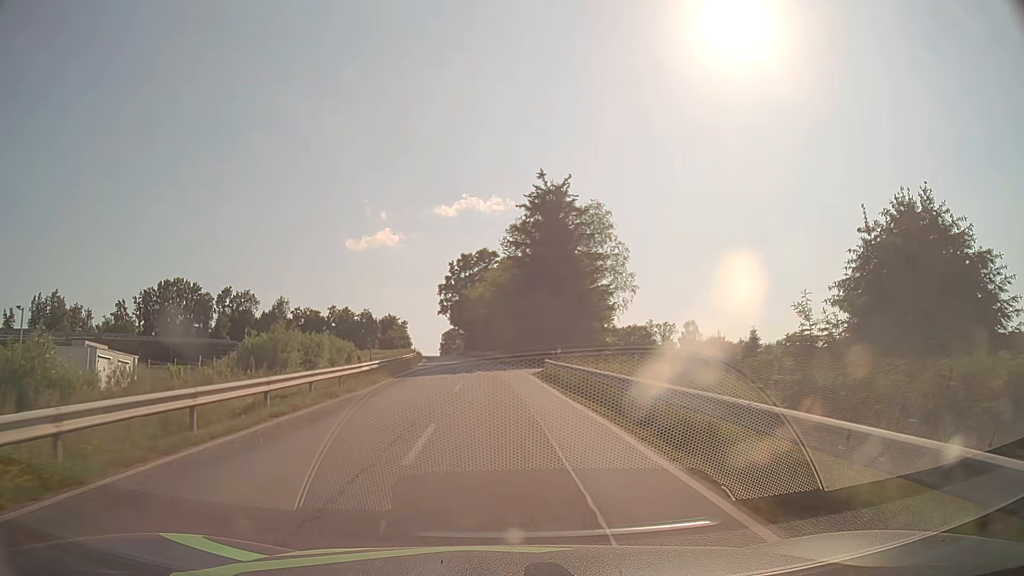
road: tertiary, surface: asphalt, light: Day
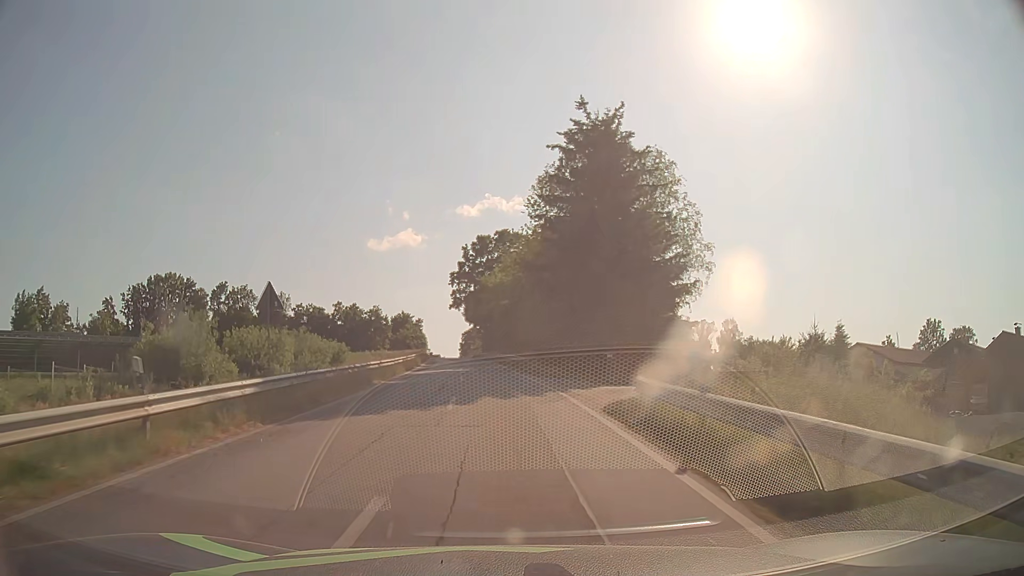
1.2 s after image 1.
(-0.3, +18.1) m; -2°
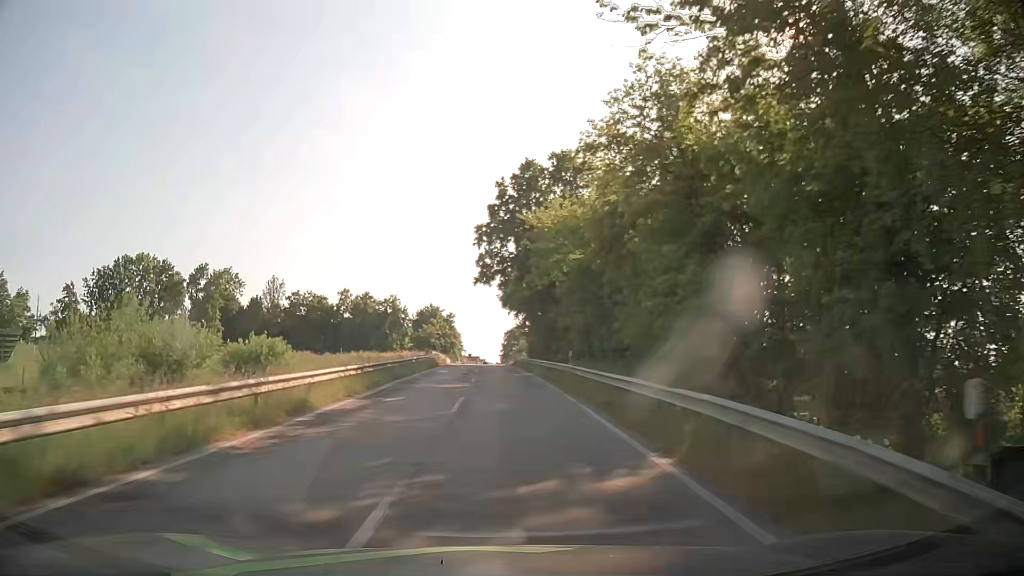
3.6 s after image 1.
(-1.3, +36.3) m; -4°
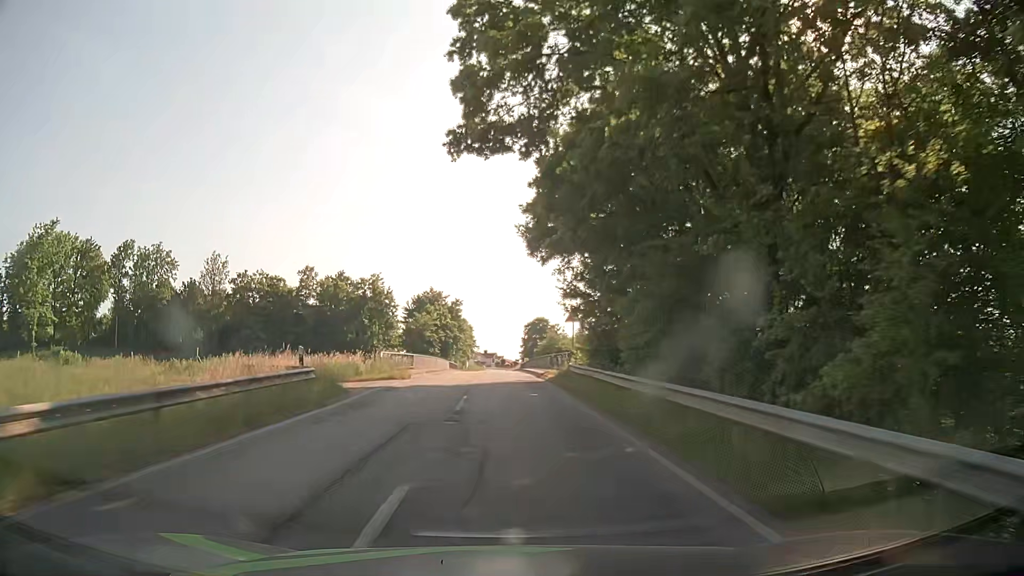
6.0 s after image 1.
(-0.5, +36.6) m; -2°
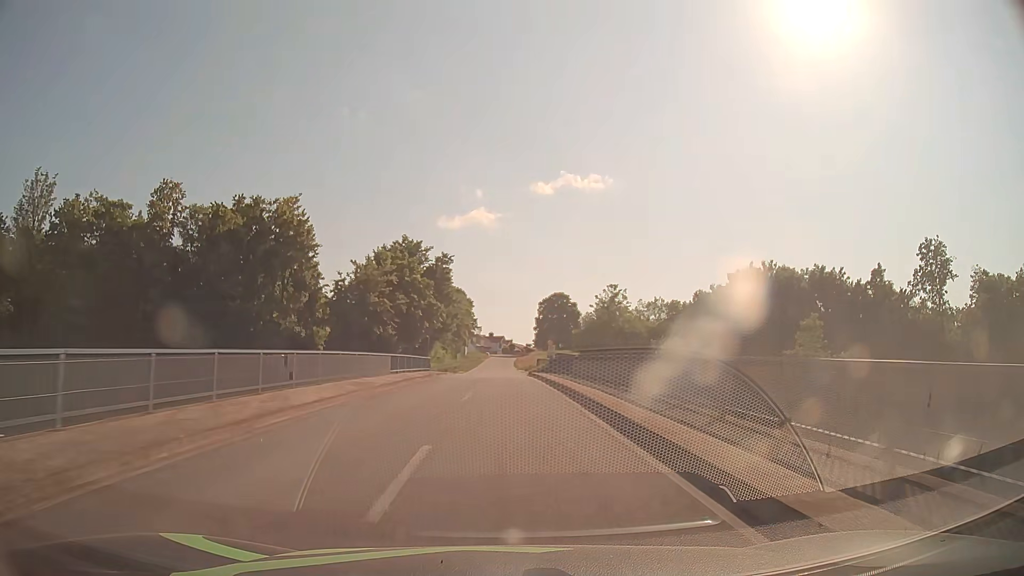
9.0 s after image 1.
(-0.6, +46.0) m; -1°
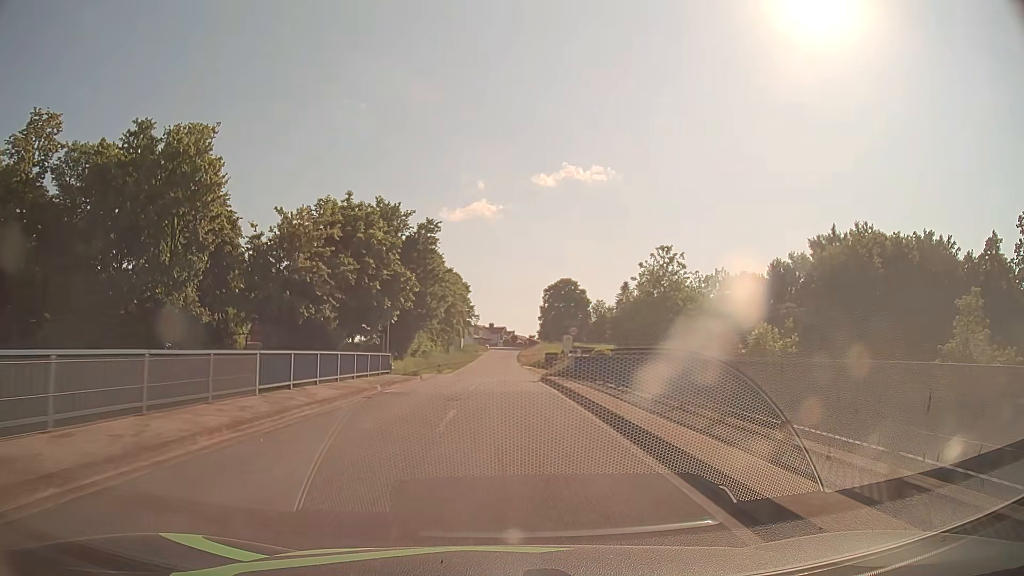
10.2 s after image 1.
(0.0, +18.5) m; 0°
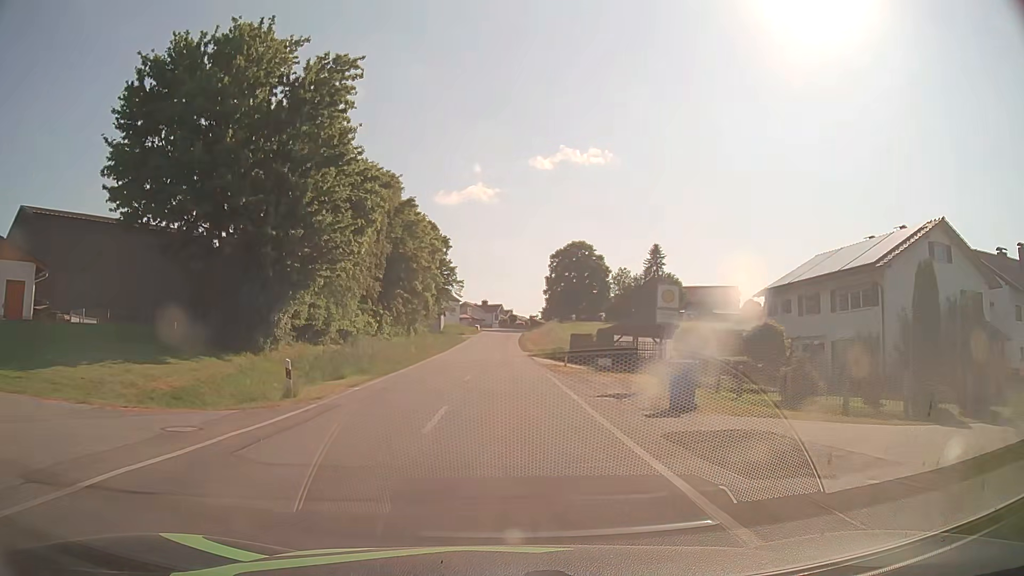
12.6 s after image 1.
(0.0, +37.1) m; 0°
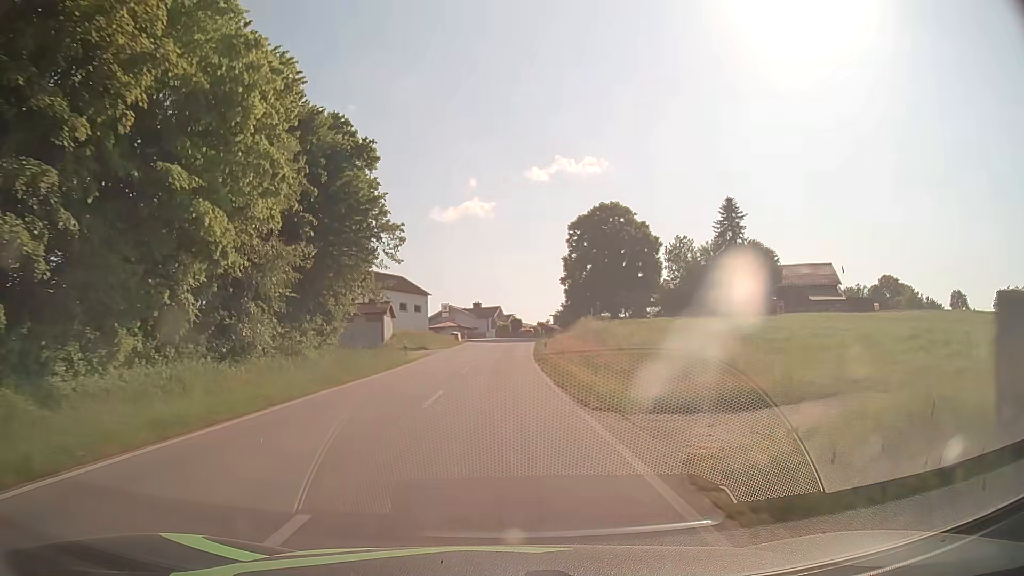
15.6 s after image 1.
(+0.1, +45.9) m; 0°
(0, +10) (0, +20) (0, +30) (0, +40) (0, +50) (0, +60) (+1, +70) (+2, +80) (+3, +90) (+6, +100) m
